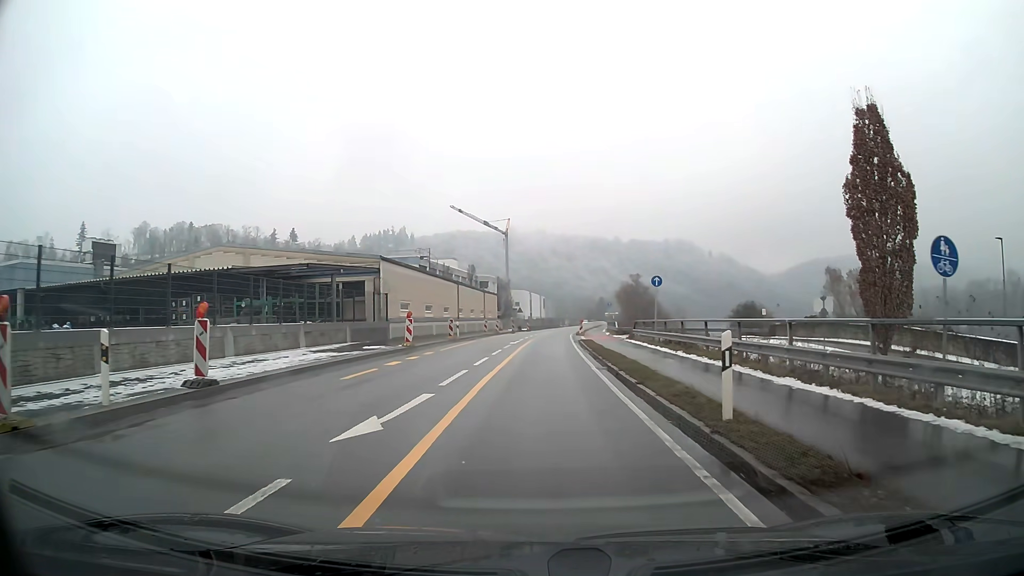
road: primary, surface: asphalt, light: Day
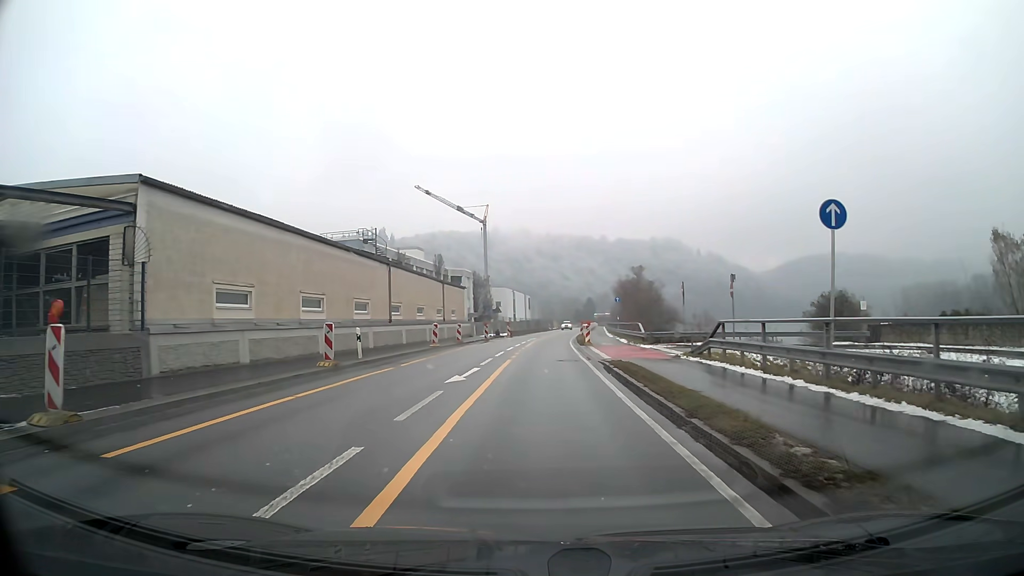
(+0.2, +22.4) m; +1°
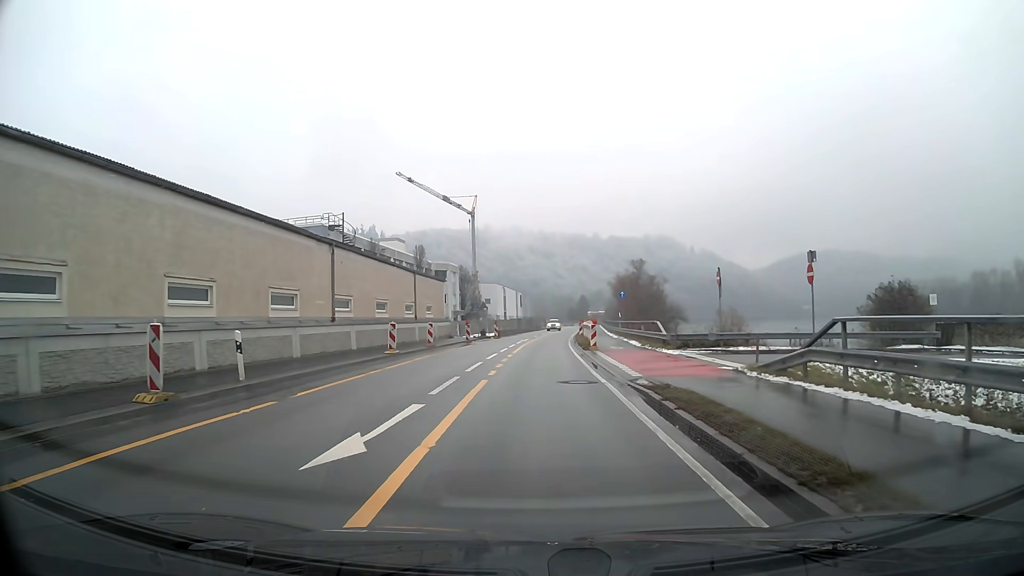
(+0.1, +8.9) m; +1°
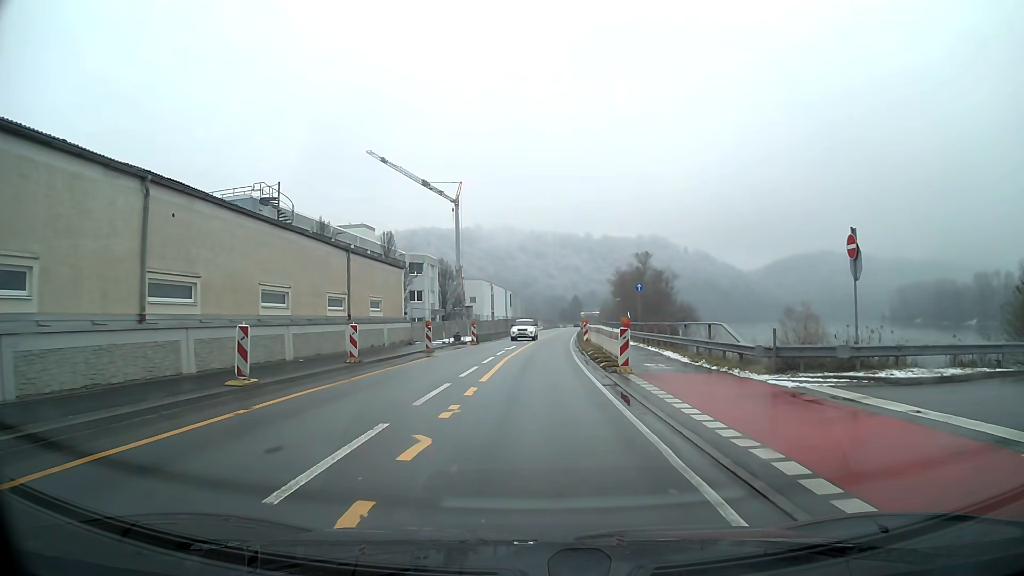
(+0.1, +13.4) m; +1°
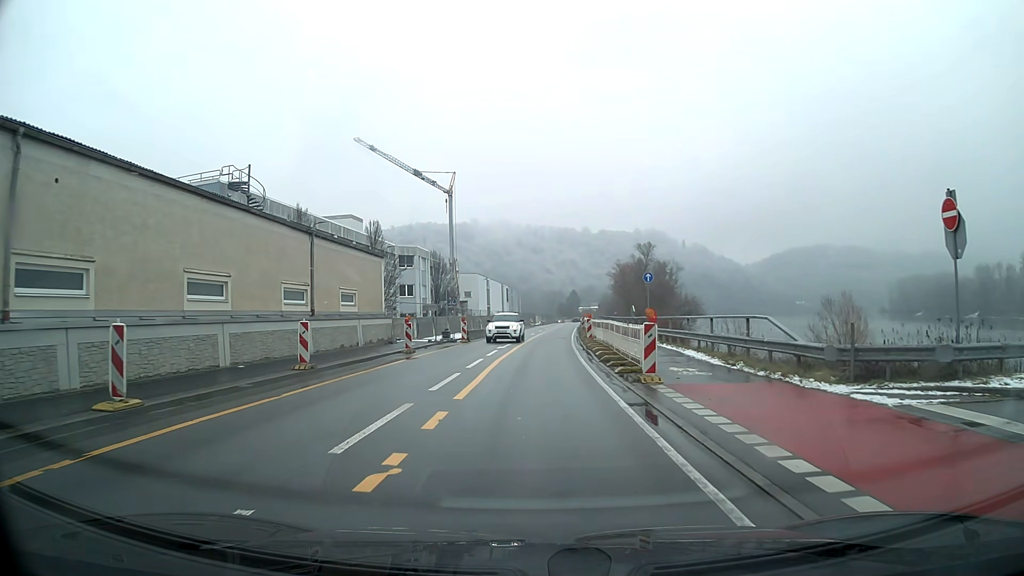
(0.0, +4.5) m; 0°
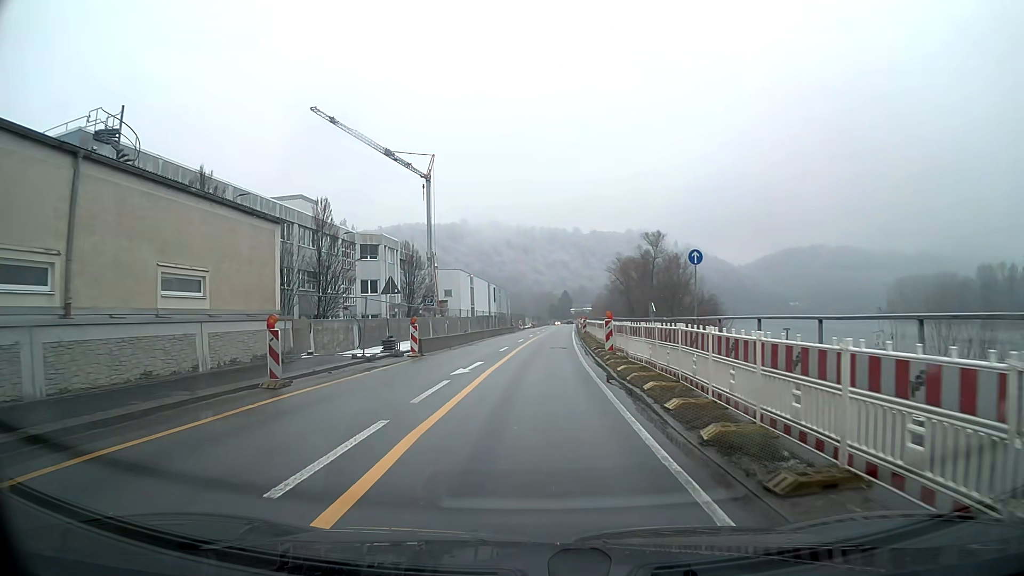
(+0.1, +13.5) m; +1°
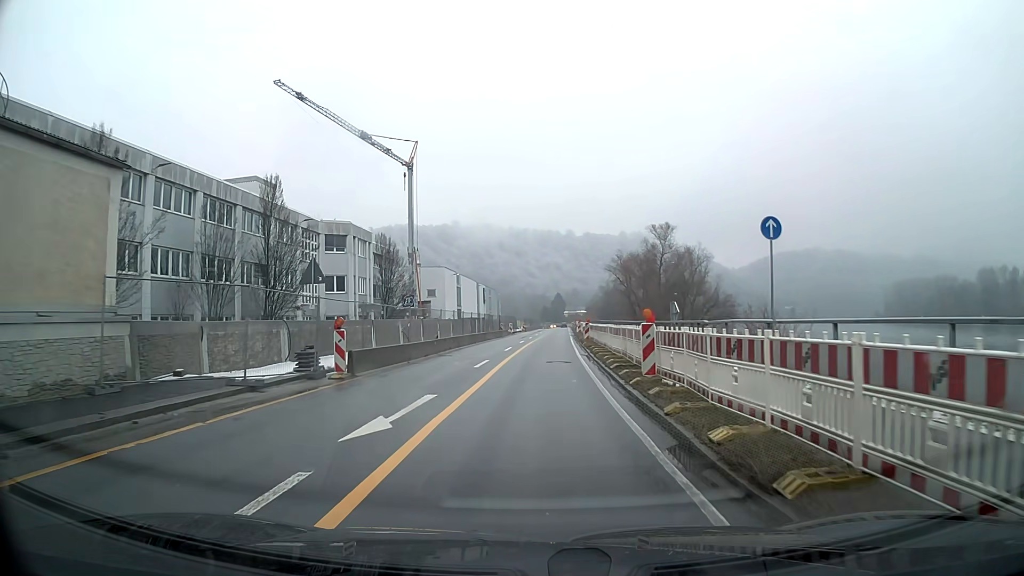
(+0.1, +9.0) m; +1°
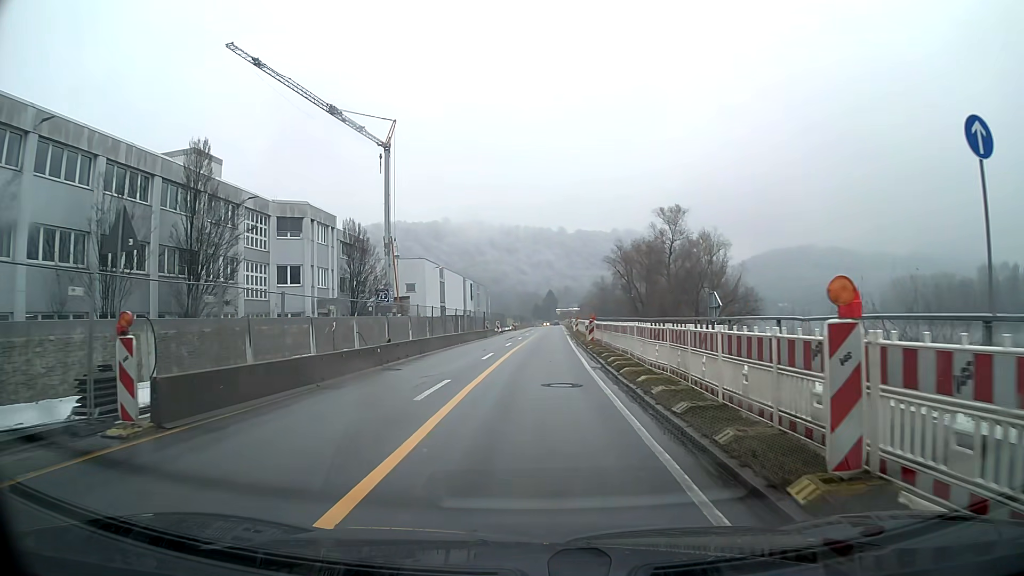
(+0.1, +9.1) m; +1°
(0, +10) (0, +20) (0, +30) (+1, +40) (+1, +50) (+1, +60) (+2, +70) (+2, +80) (+3, +90) (+3, +100) m
